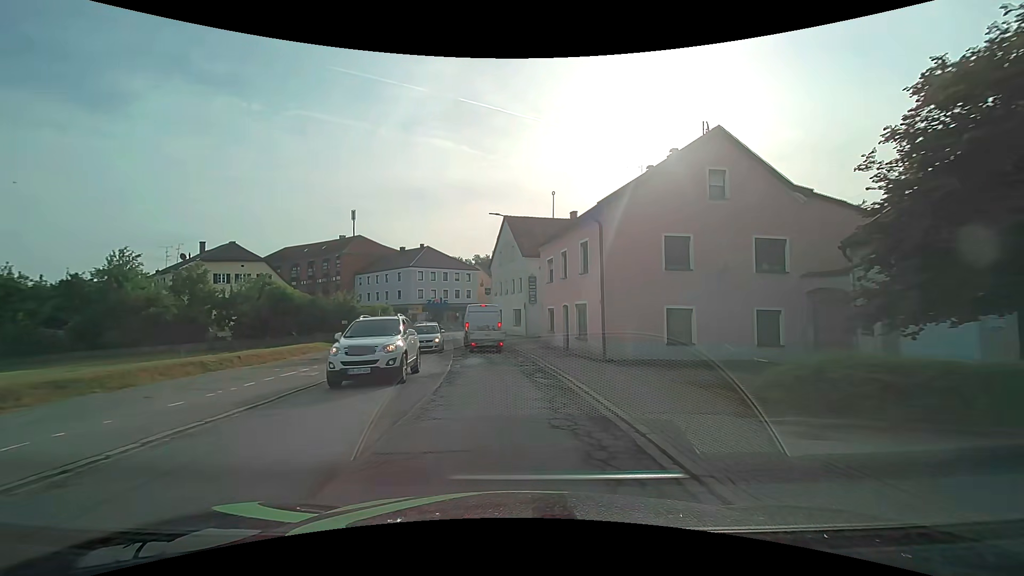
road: secondary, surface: asphalt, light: Day
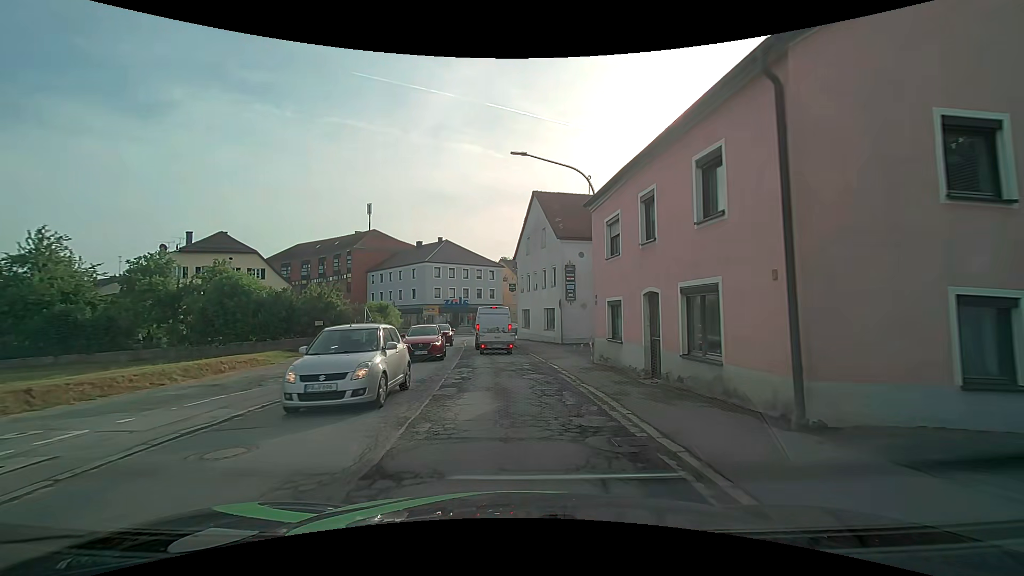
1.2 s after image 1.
(-0.3, +10.1) m; -3°
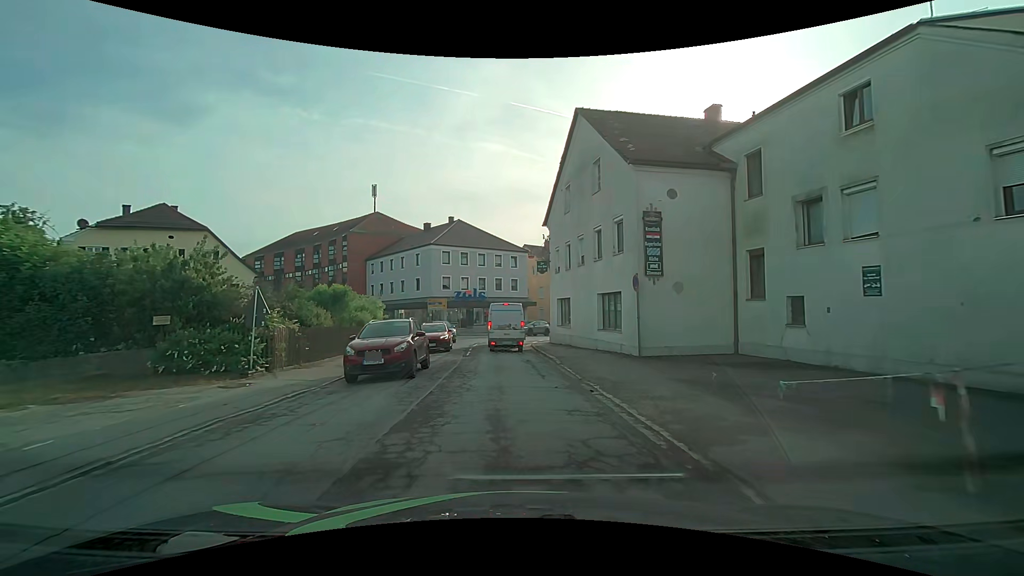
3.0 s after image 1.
(-0.5, +14.5) m; -4°
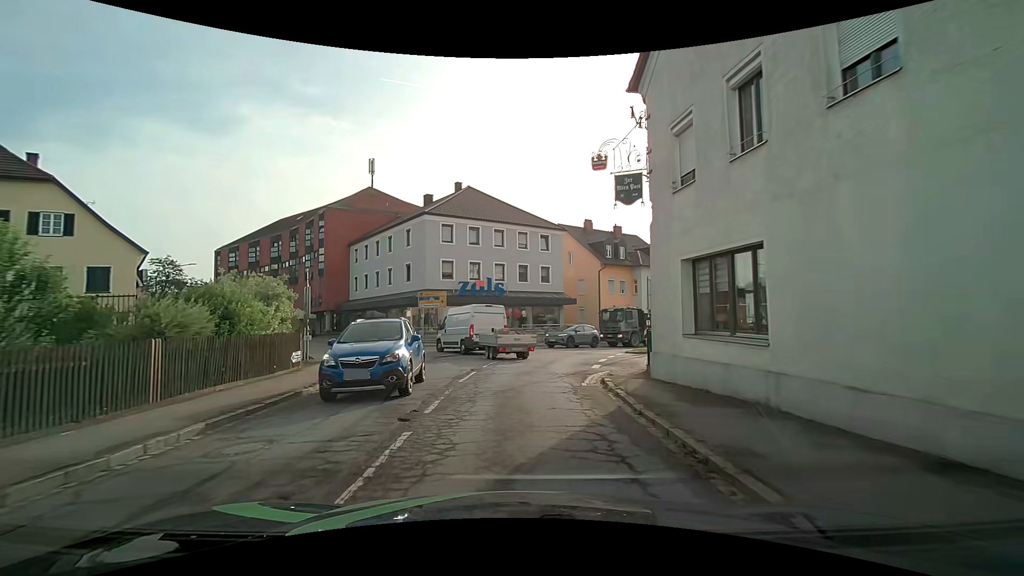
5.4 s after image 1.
(-0.4, +18.1) m; -3°
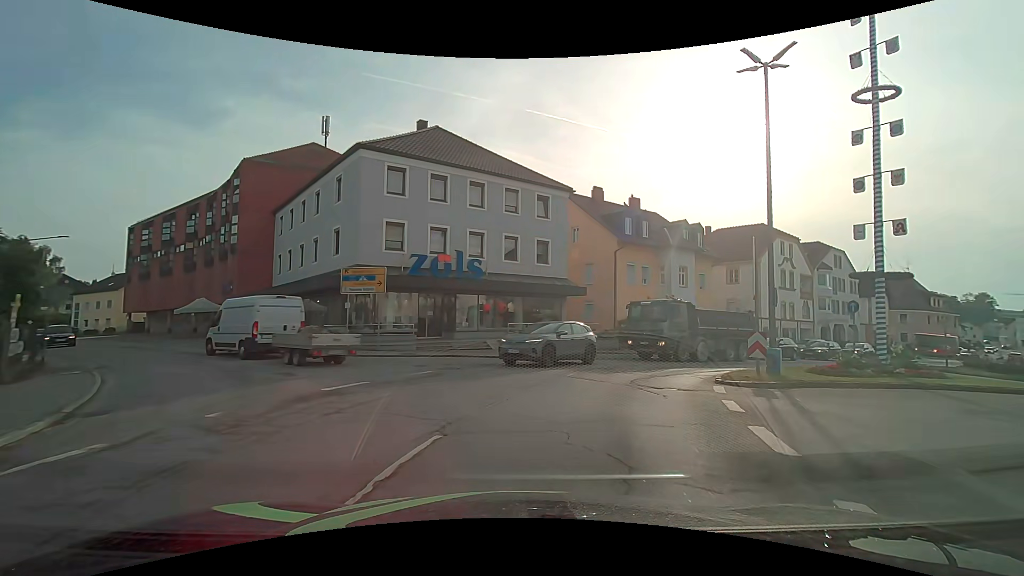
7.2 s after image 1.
(0.0, +14.1) m; +2°
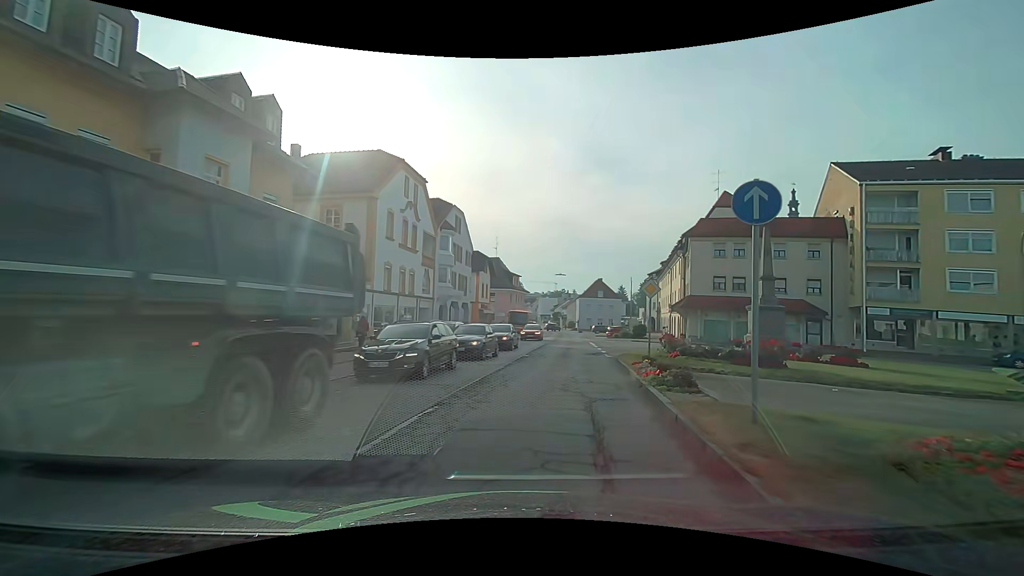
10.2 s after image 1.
(+7.6, +21.7) m; +44°
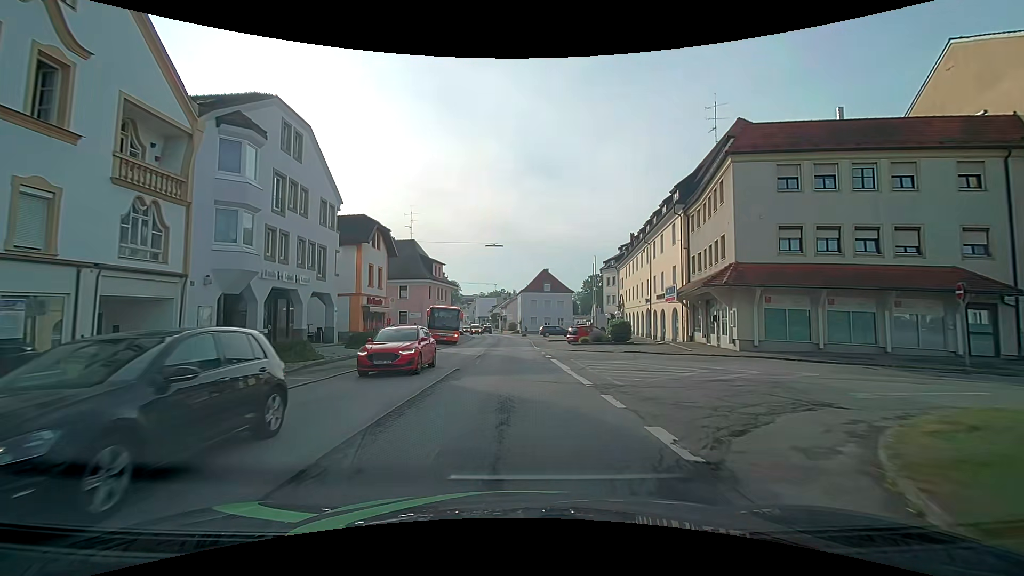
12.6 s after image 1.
(+2.2, +22.2) m; +7°
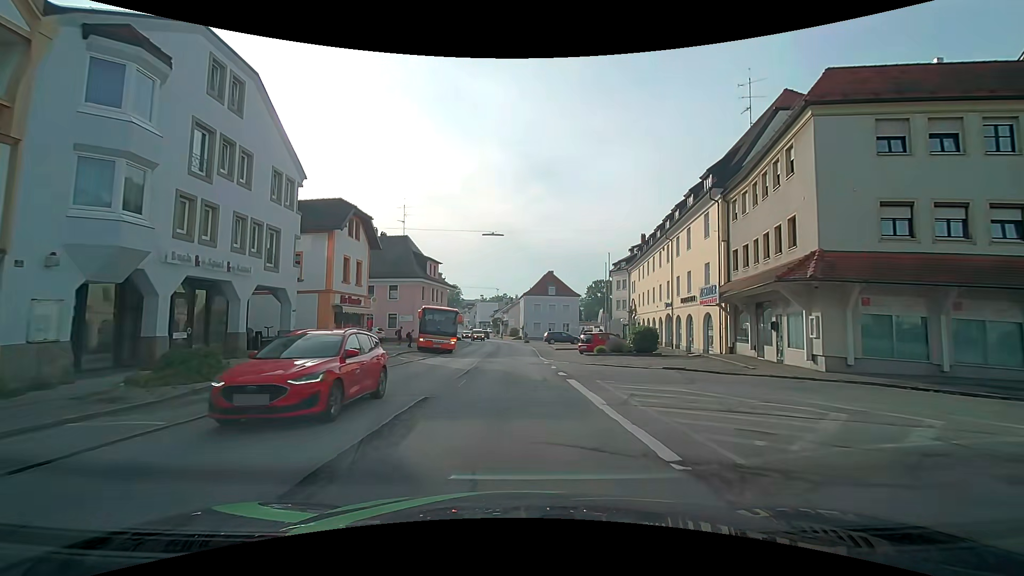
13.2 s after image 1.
(0.0, +6.1) m; 0°
(0, +10) (0, +20) (0, +30) (0, +40) (0, +50) (-1, +60) (-2, +70) (-3, +80) (-5, +90) (-6, +100) m
